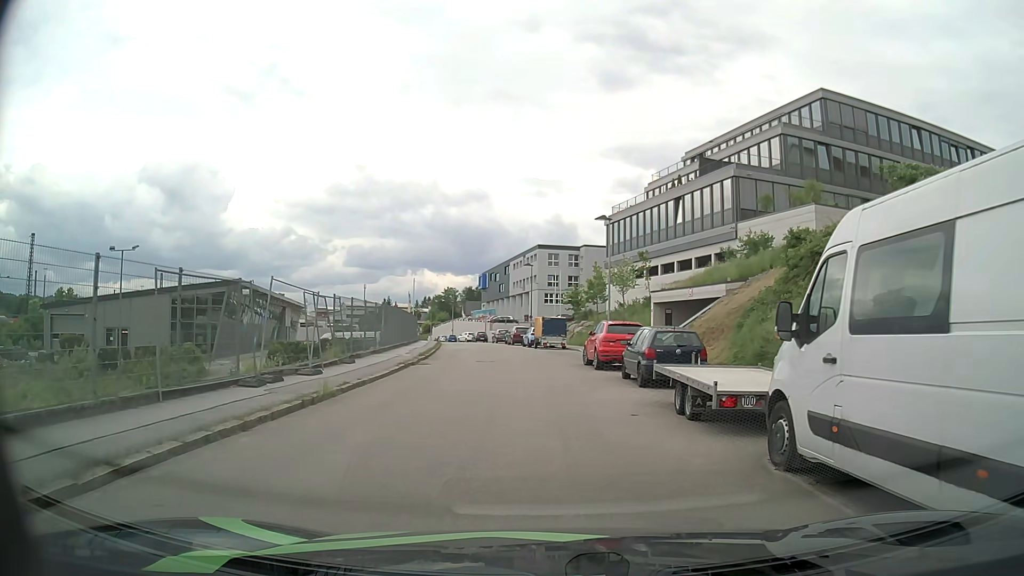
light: Day
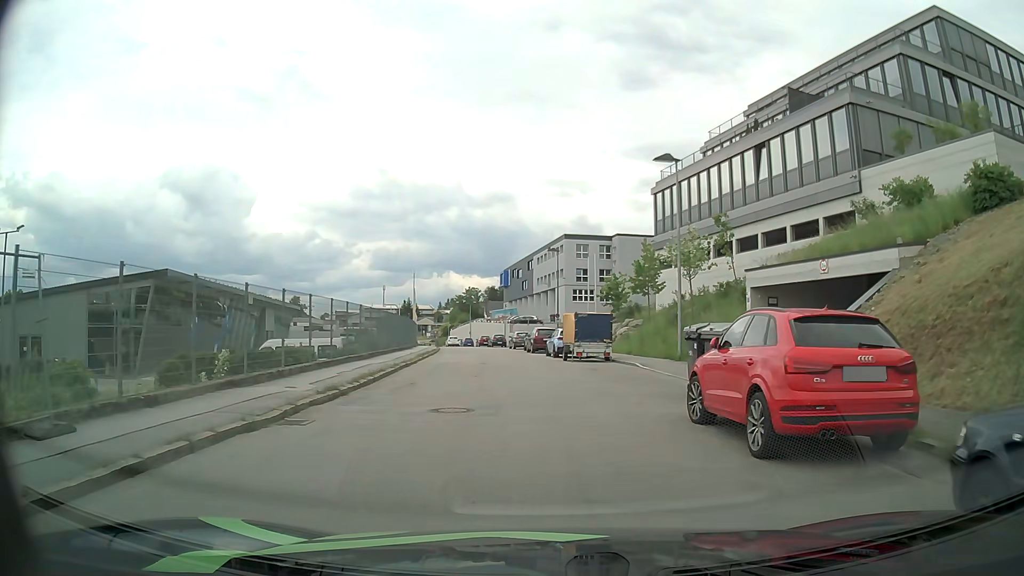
(-0.5, +14.9) m; -3°
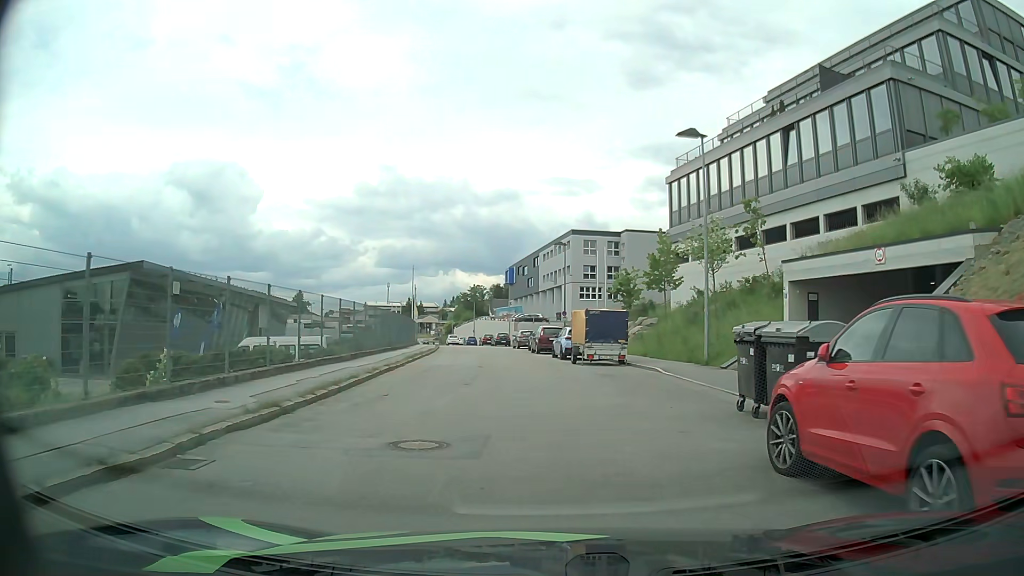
(-0.1, +3.5) m; -1°
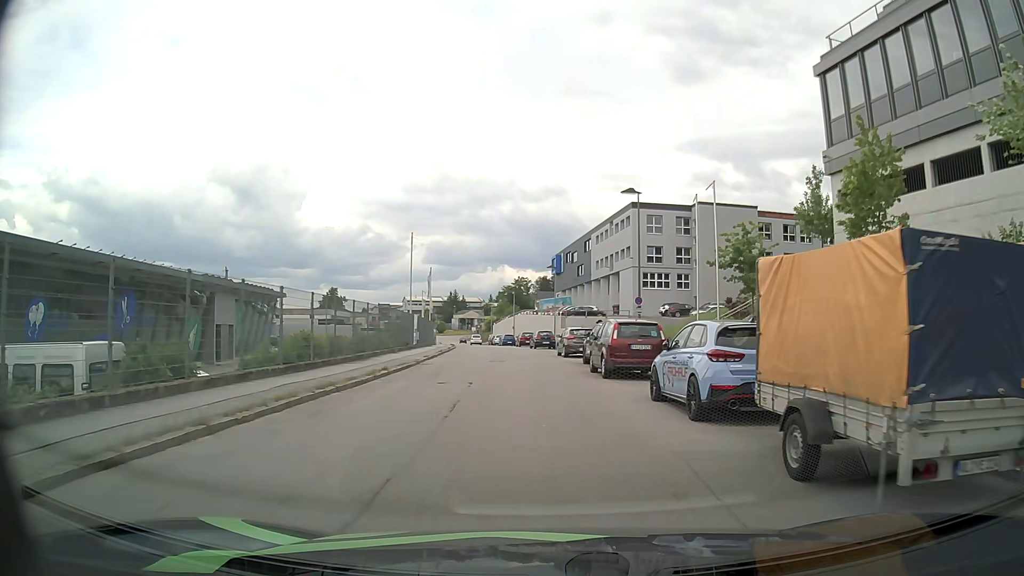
(-0.5, +20.1) m; -3°
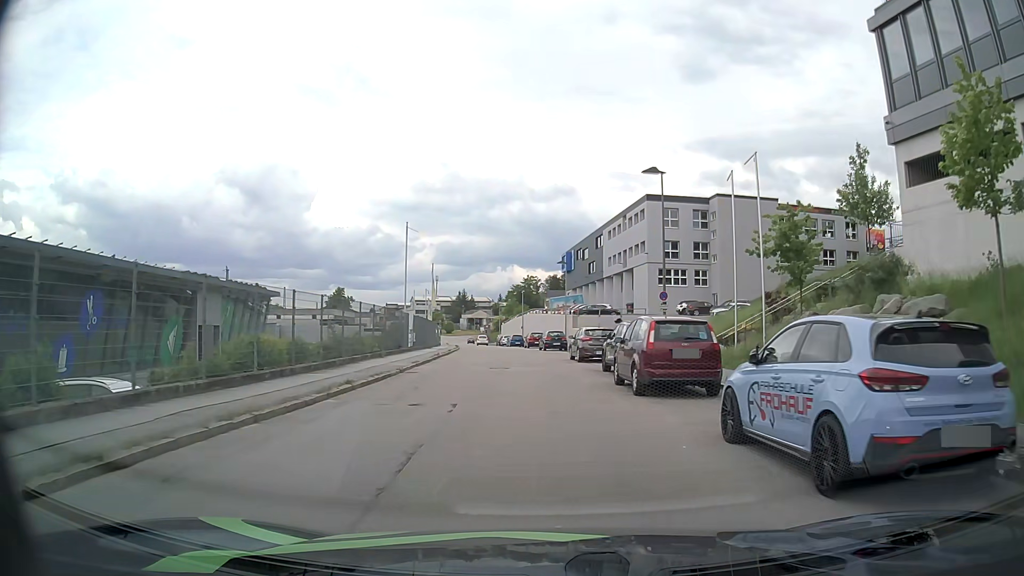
(0.0, +4.6) m; -1°
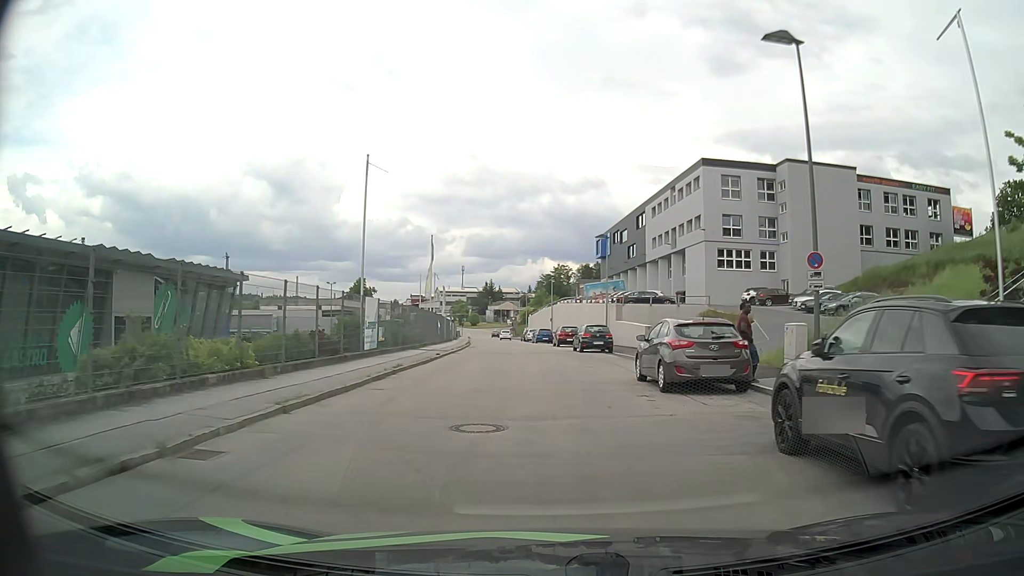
(-0.4, +14.4) m; -3°
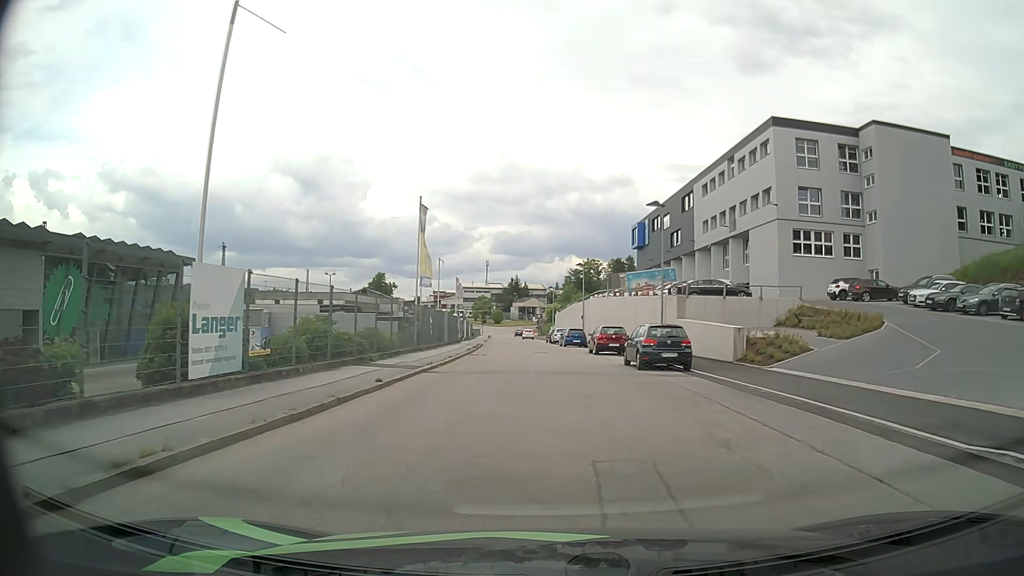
(-0.3, +13.4) m; -2°
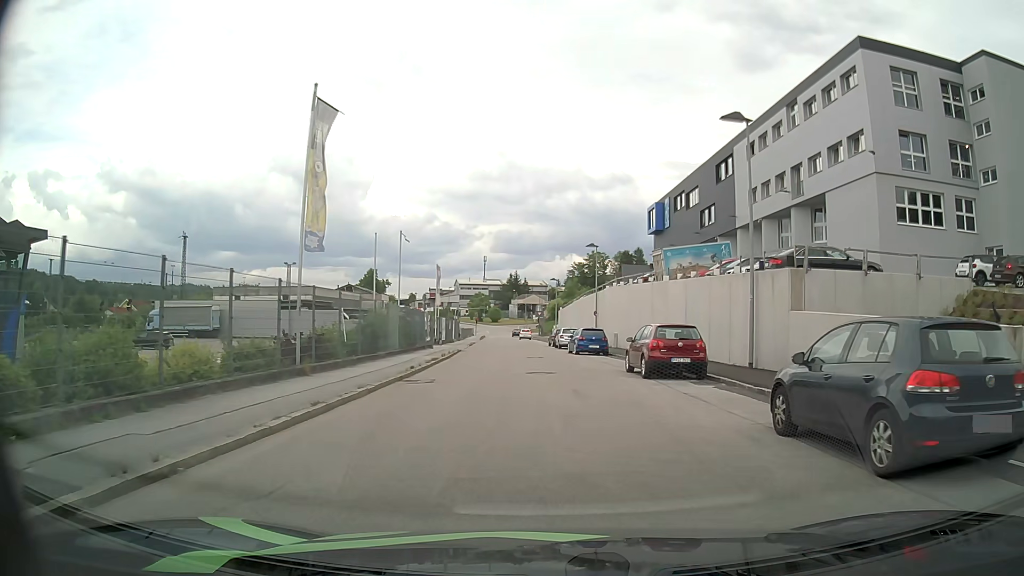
(-0.2, +15.7) m; 0°
